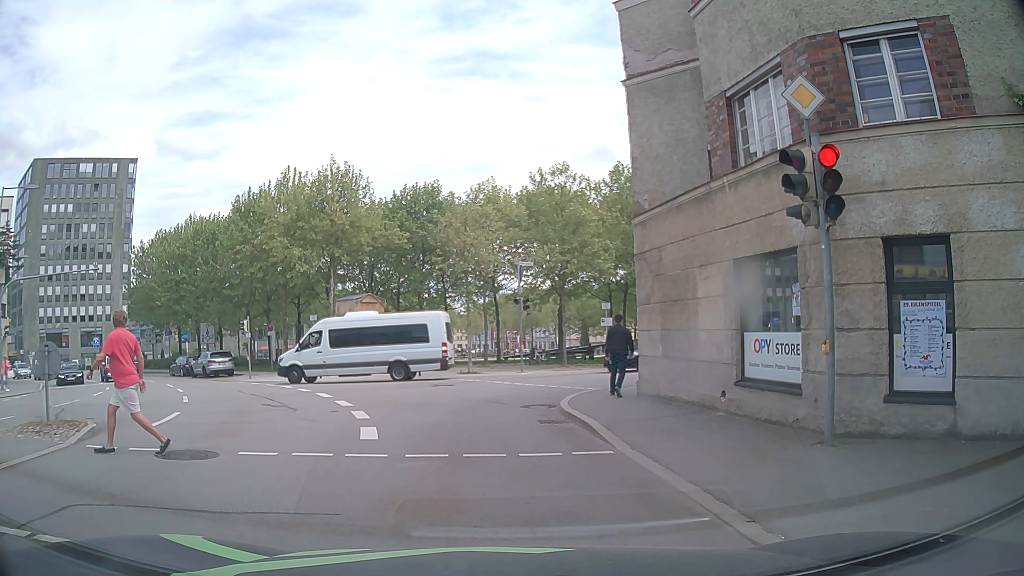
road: tertiary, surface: asphalt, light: Day
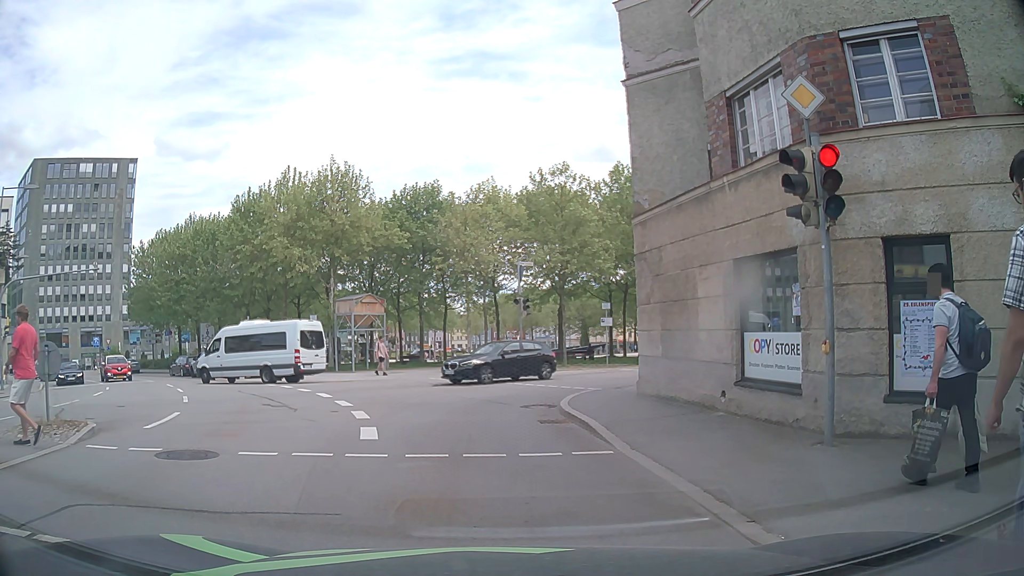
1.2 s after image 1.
(0.0, 0.0) m; 0°
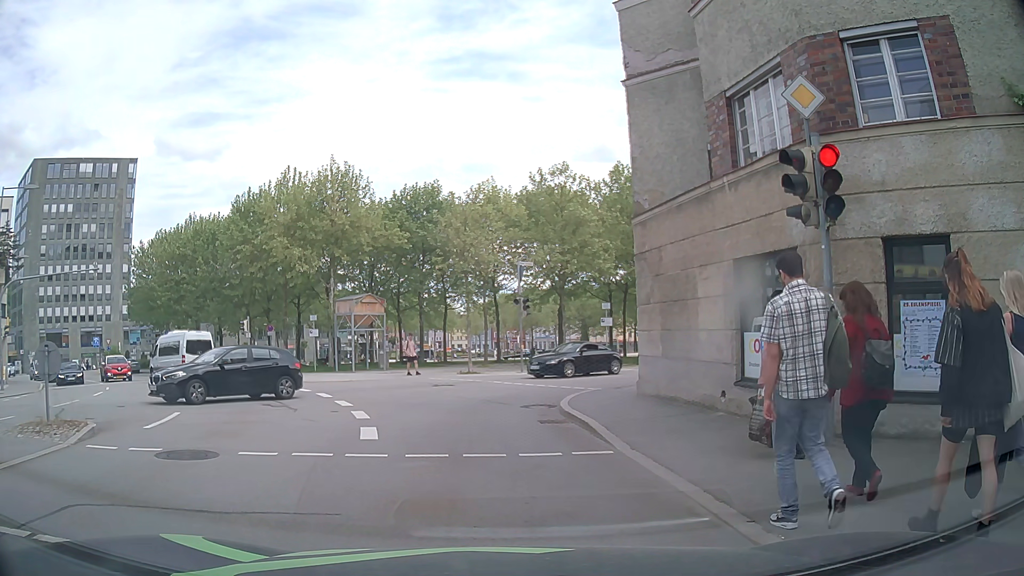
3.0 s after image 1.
(0.0, 0.0) m; 0°
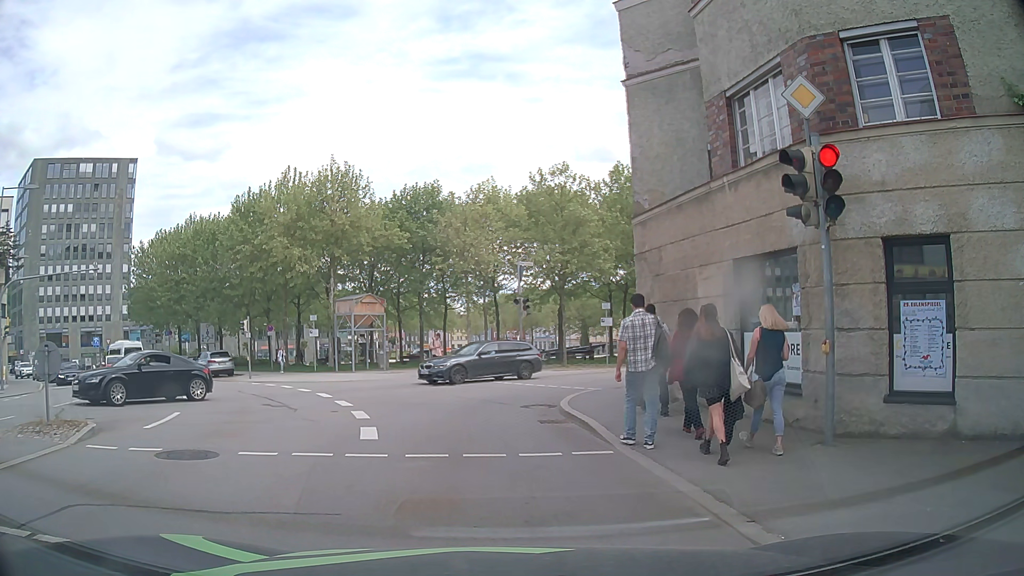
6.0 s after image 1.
(0.0, 0.0) m; 0°
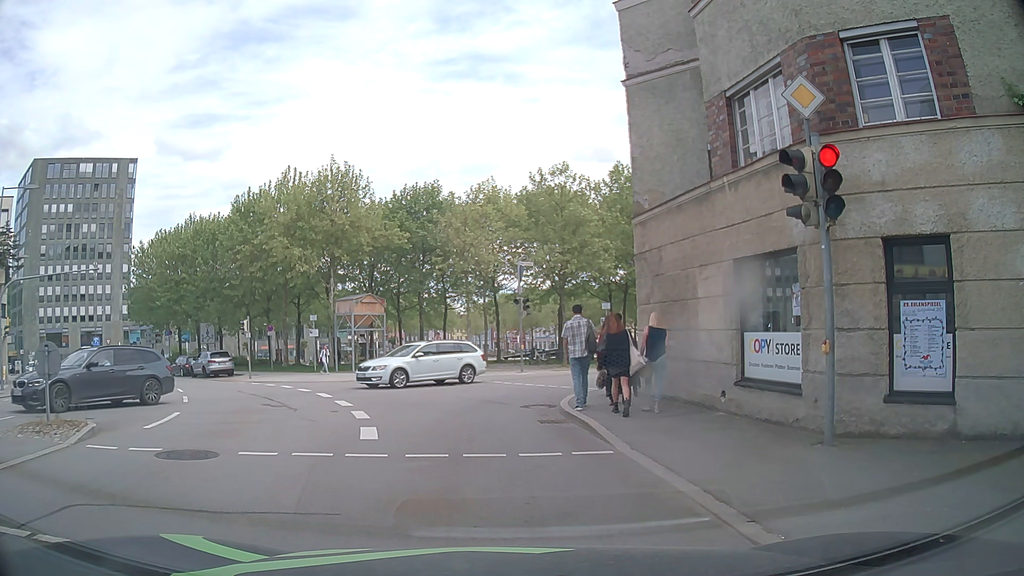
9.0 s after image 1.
(0.0, 0.0) m; 0°
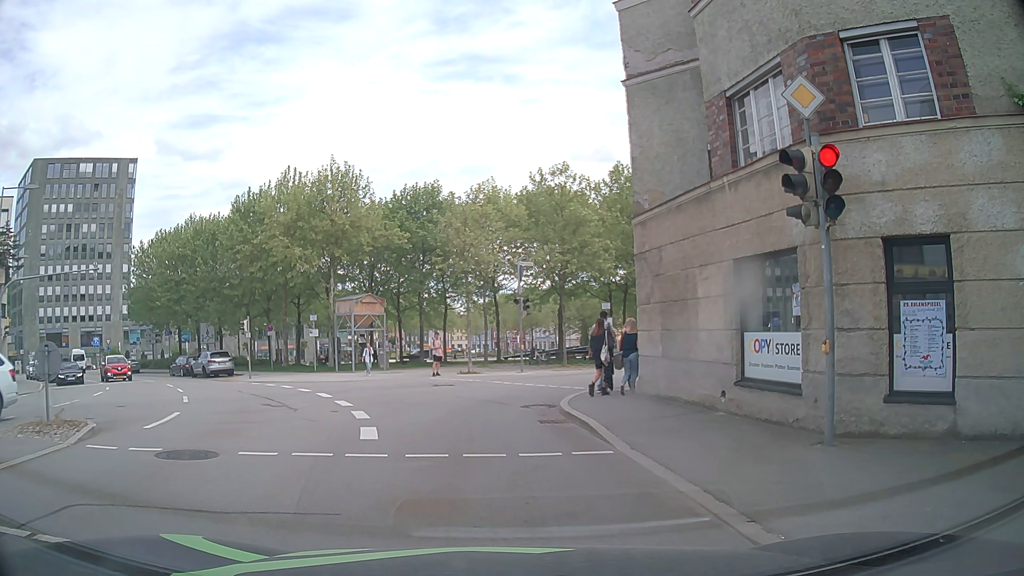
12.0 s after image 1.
(0.0, 0.0) m; 0°
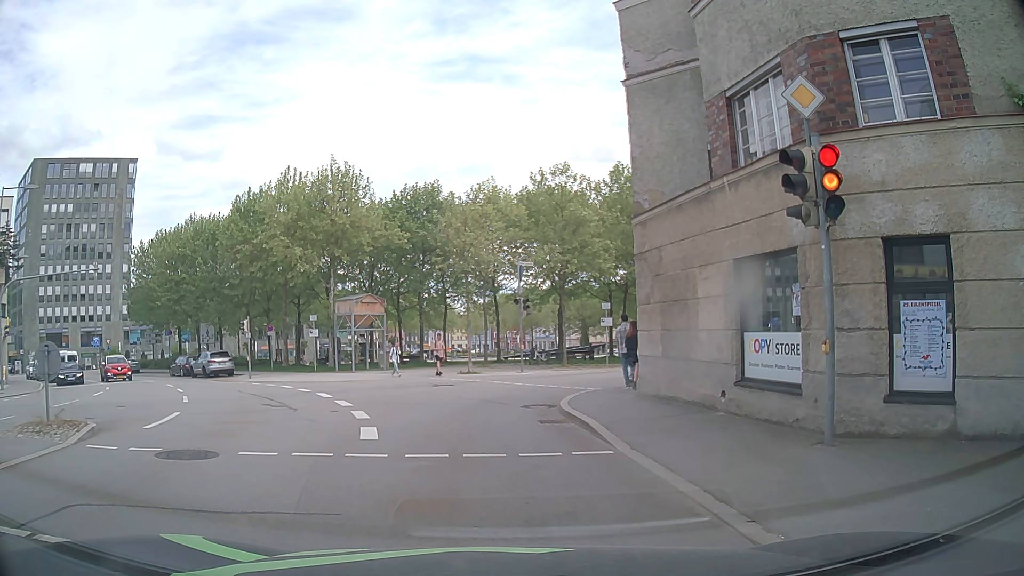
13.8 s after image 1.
(0.0, 0.0) m; 0°
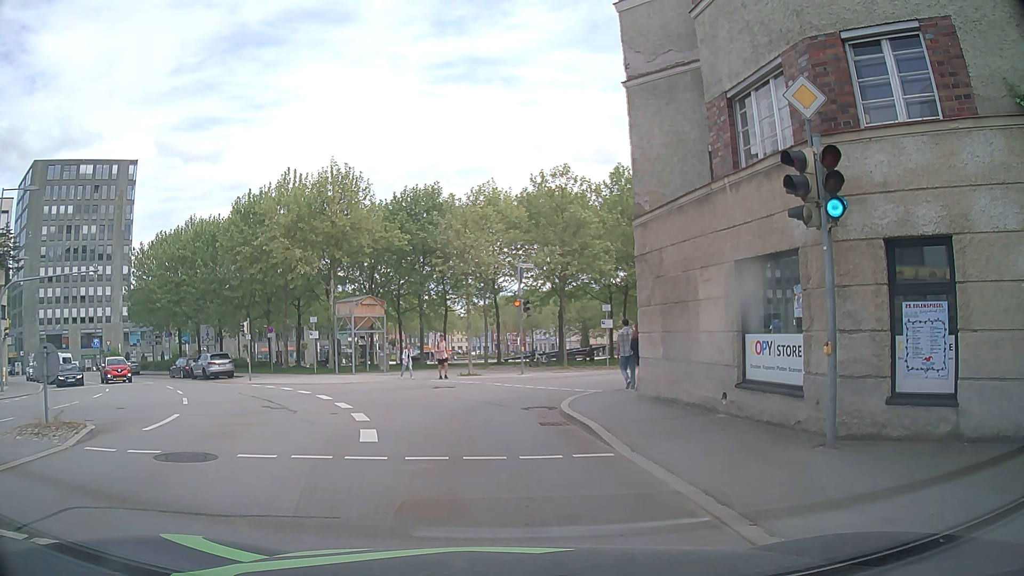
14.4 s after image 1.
(0.0, 0.0) m; 0°
